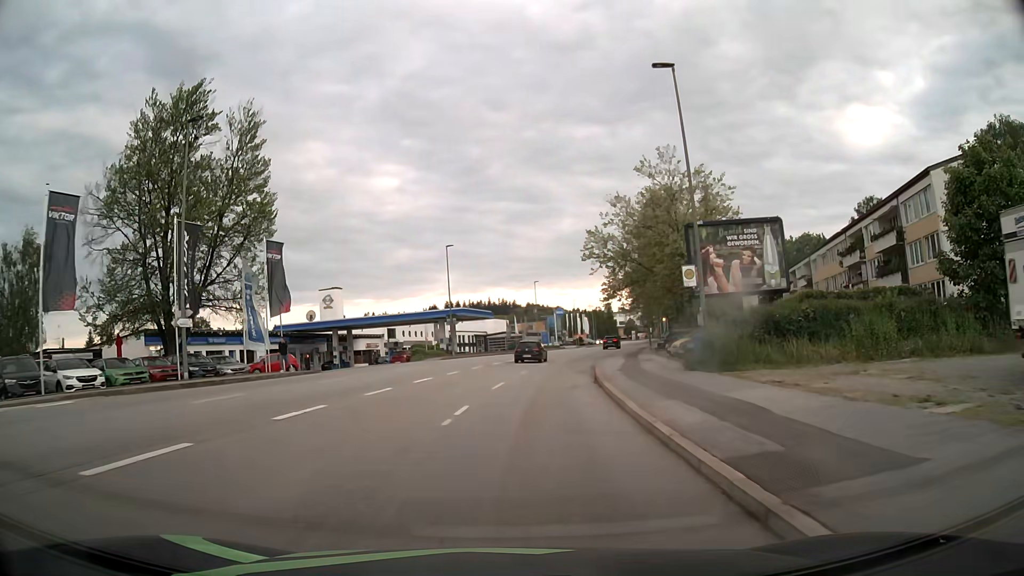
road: tertiary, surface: asphalt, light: Day
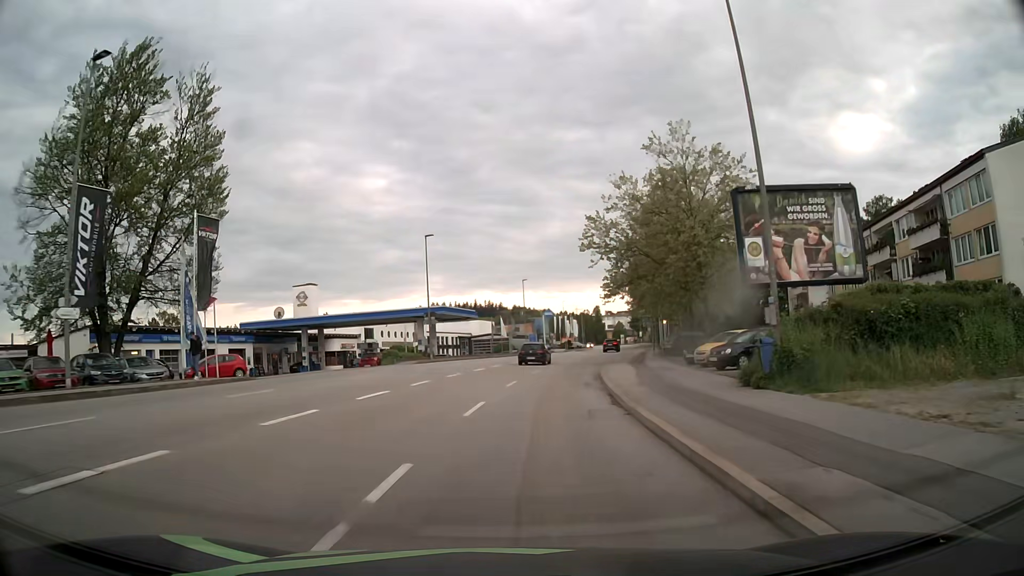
(0.0, +7.0) m; +1°
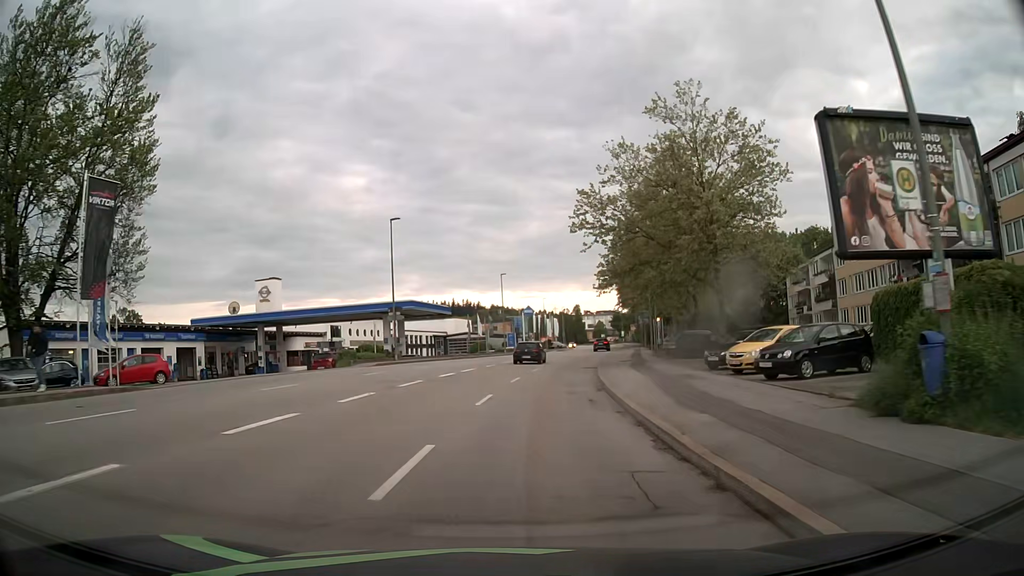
(+0.1, +7.1) m; +2°
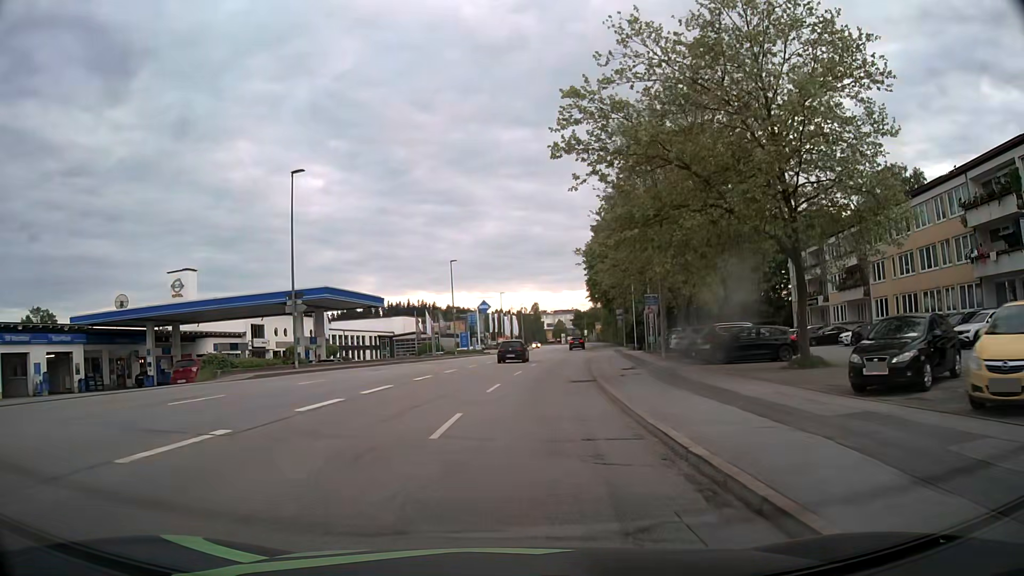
(+0.5, +14.4) m; +4°
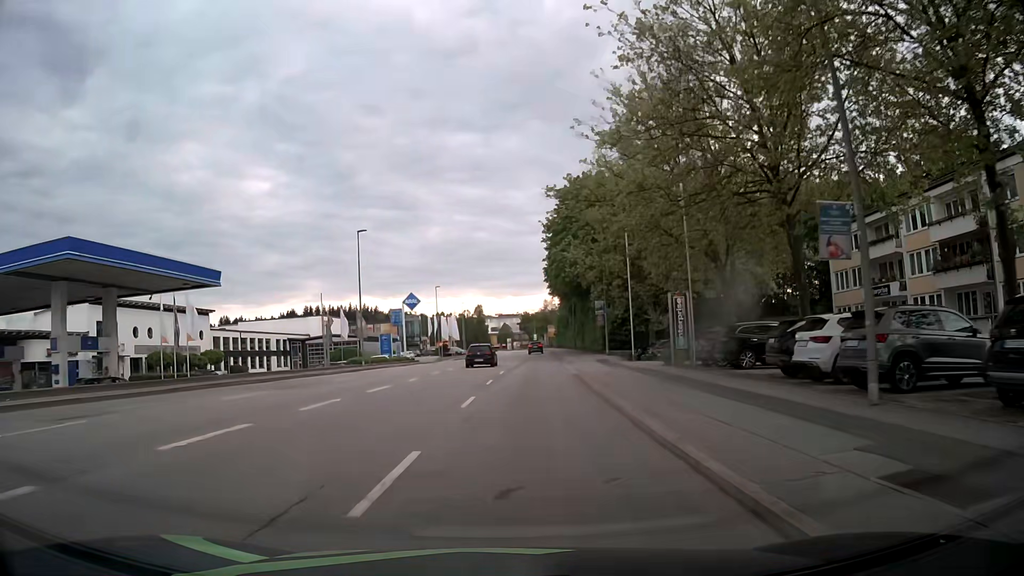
(+0.8, +22.1) m; +4°
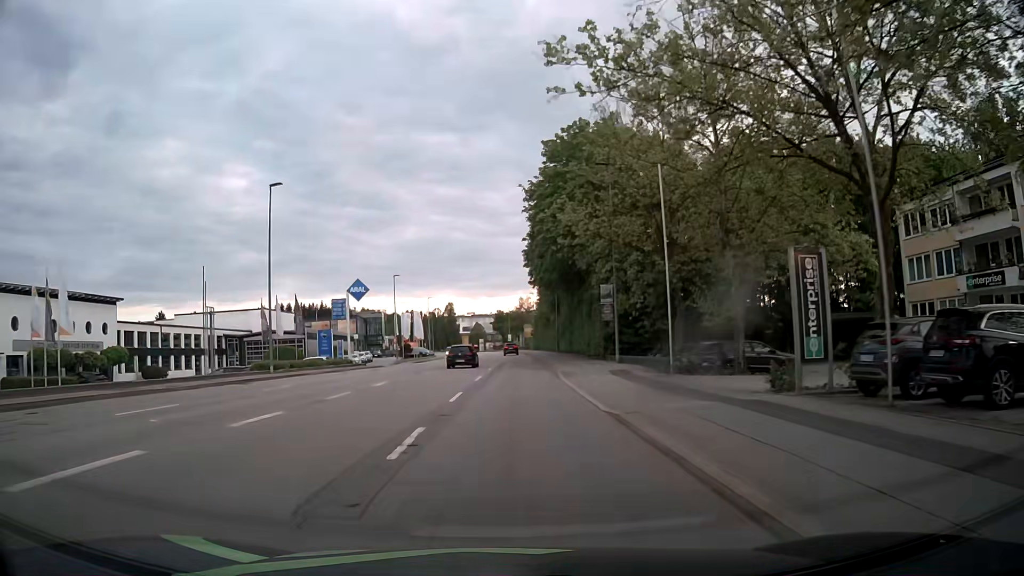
(+0.3, +14.9) m; +2°
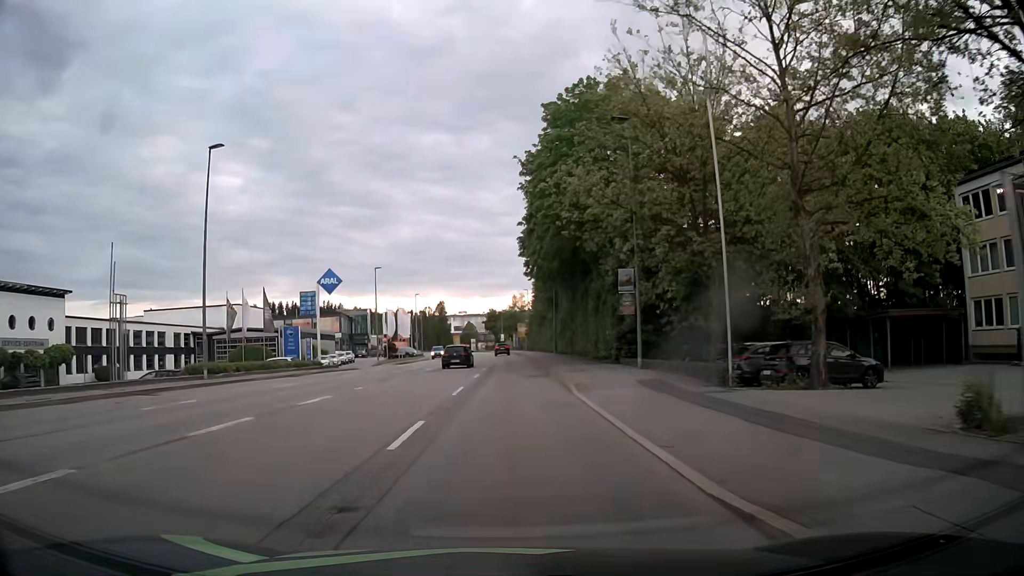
(+0.1, +7.5) m; +1°
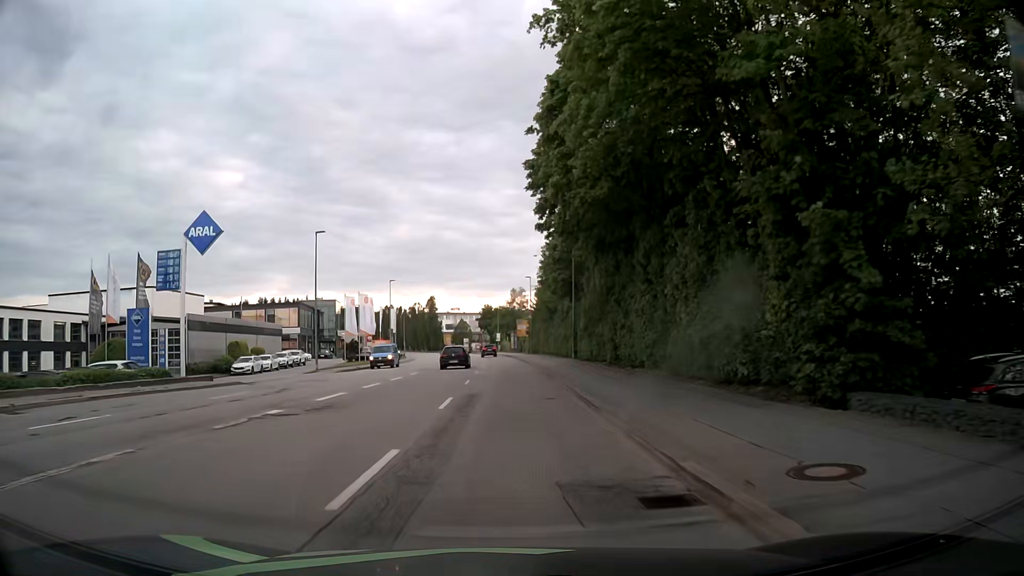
(+0.2, +22.7) m; +1°
(0, +10) (0, +20) (0, +30) (0, +40) (0, +50) (-1, +60) (-1, +70) (-1, +80) (-2, +90) (-3, +100) m
